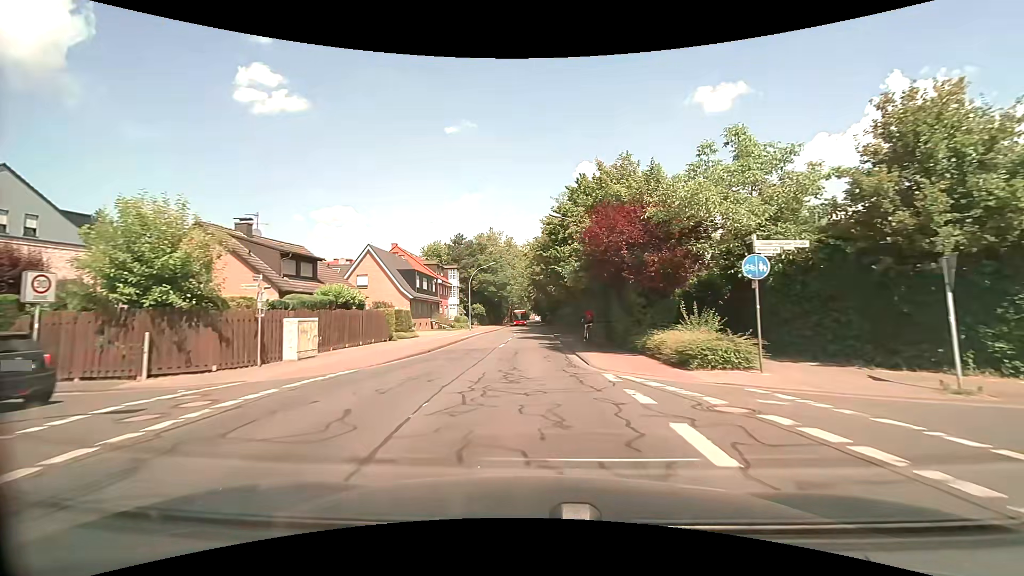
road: tertiary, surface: asphalt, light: Day
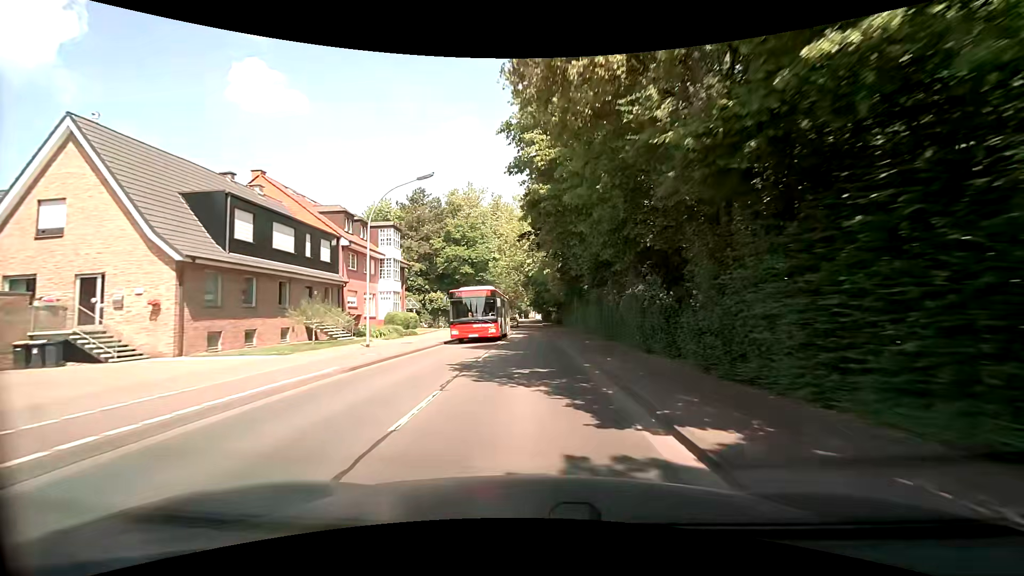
(0.0, +36.1) m; 0°
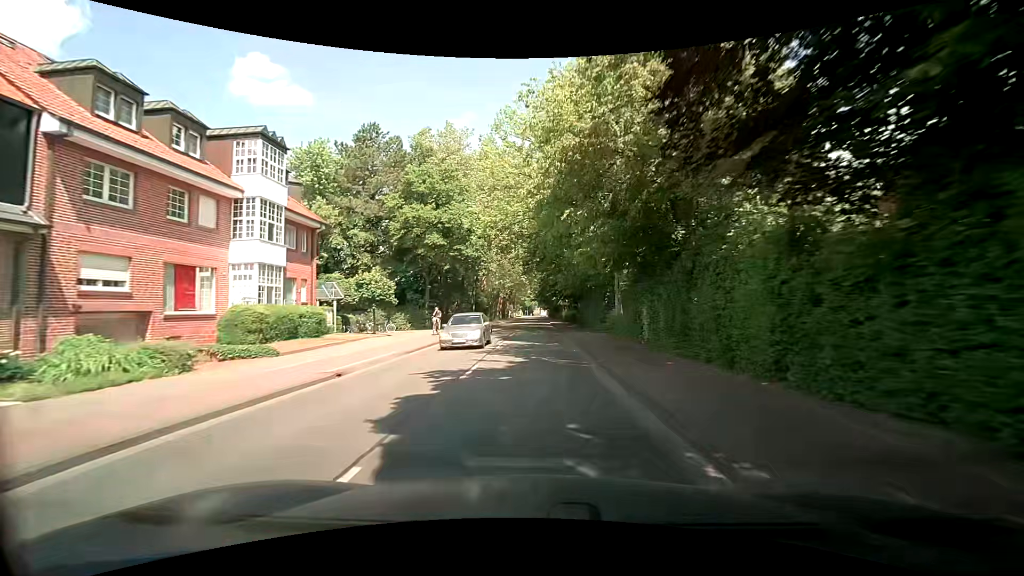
(+0.1, +22.3) m; 0°
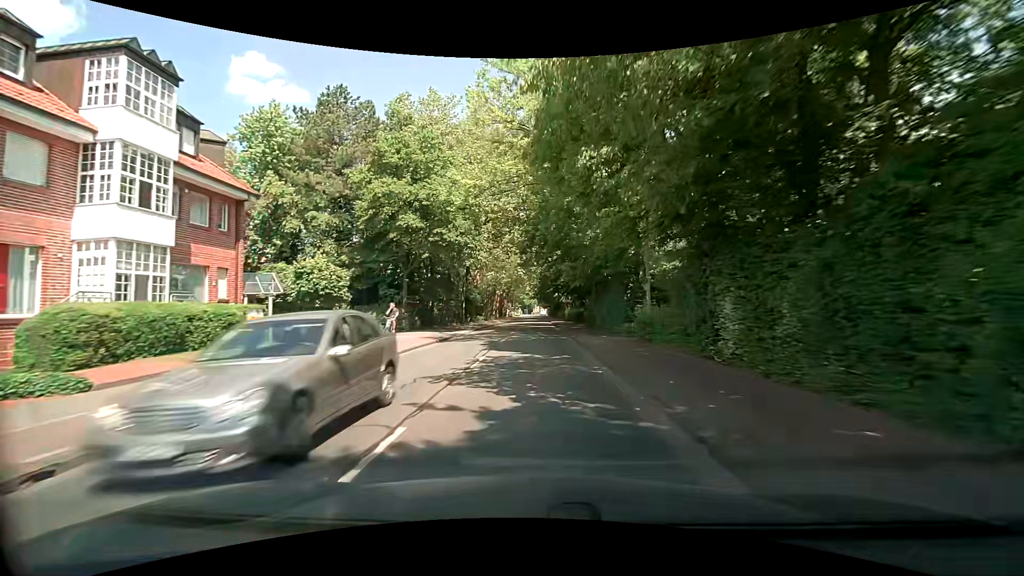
(0.0, +7.5) m; 0°
(0, +10) (0, +20) (0, +30) (0, +40) (0, +50) (0, +60) (-1, +70) (0, +80) (0, +90) (0, +100) m
